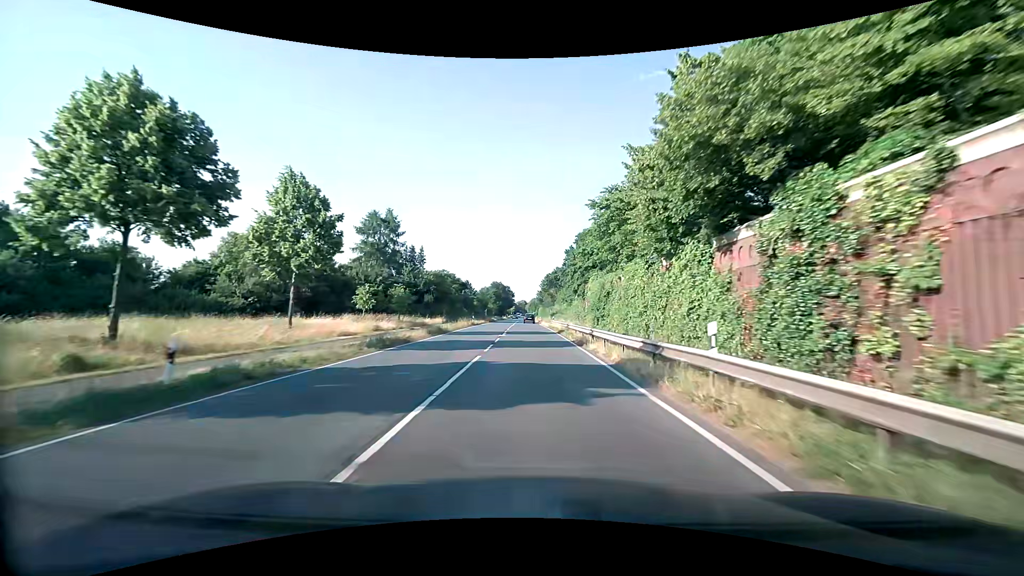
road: primary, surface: asphalt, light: Day
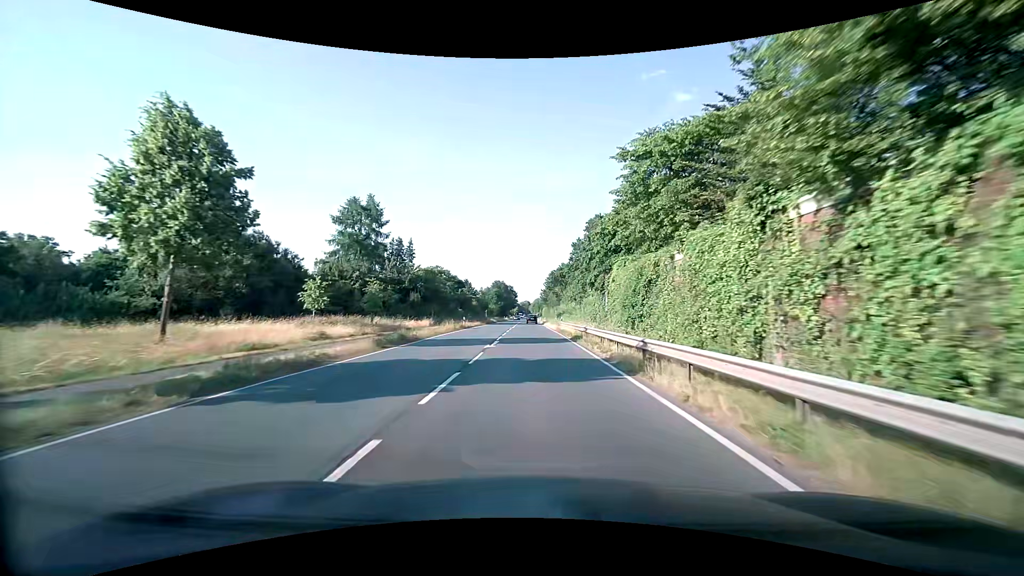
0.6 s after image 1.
(0.0, +10.8) m; 0°
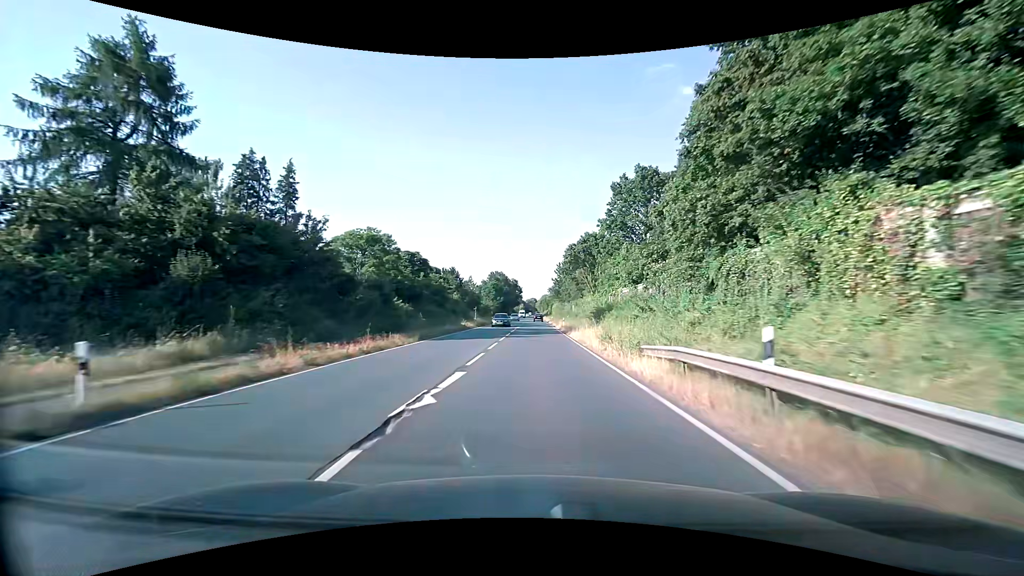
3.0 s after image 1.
(-0.3, +43.0) m; -1°
(0, +10) (0, +20) (0, +30) (0, +40) (0, +50) (0, +60) (0, +70) (0, +80) (0, +90) (0, +100) m
